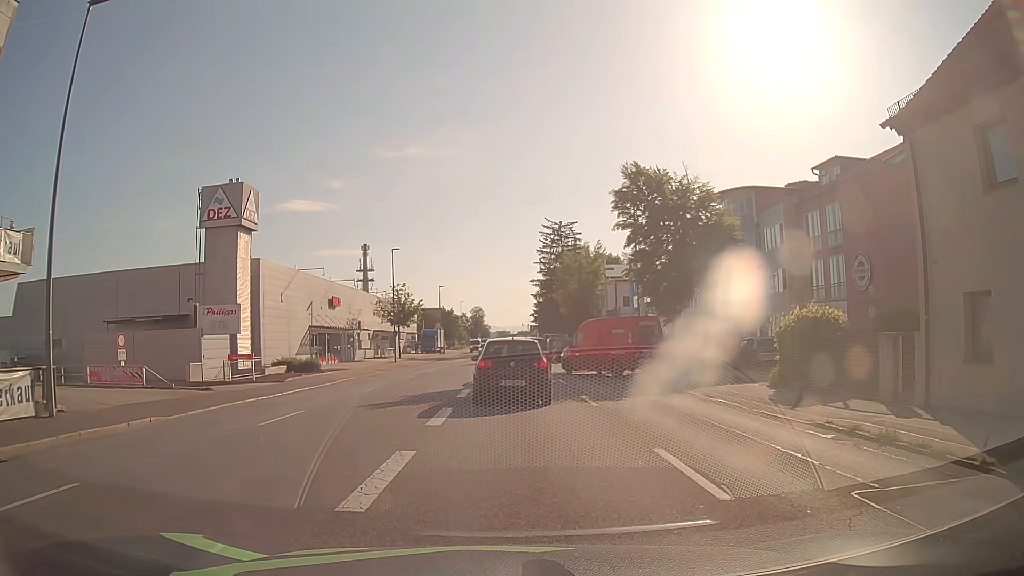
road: tertiary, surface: asphalt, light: Day
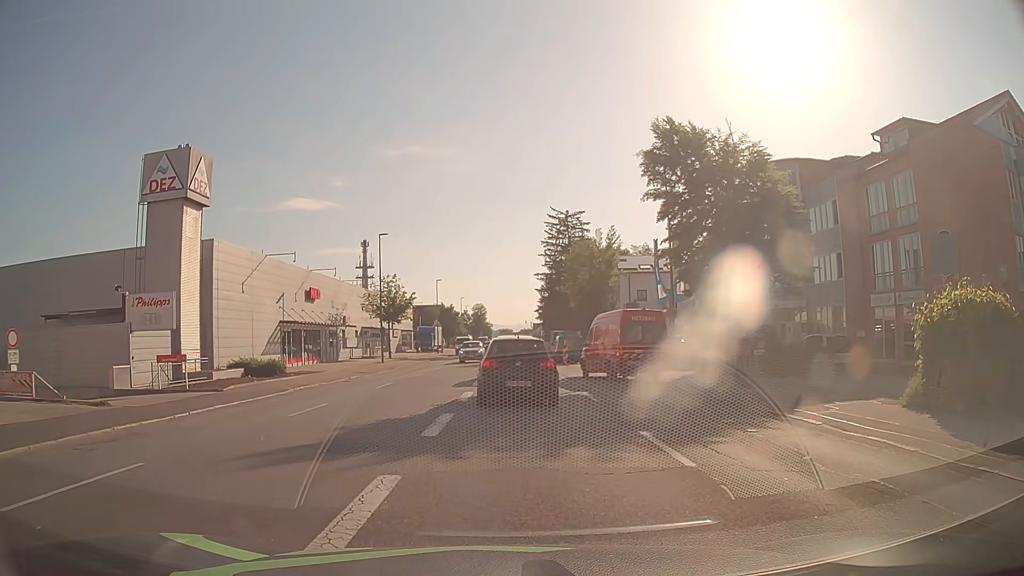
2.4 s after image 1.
(-0.1, +7.6) m; 0°
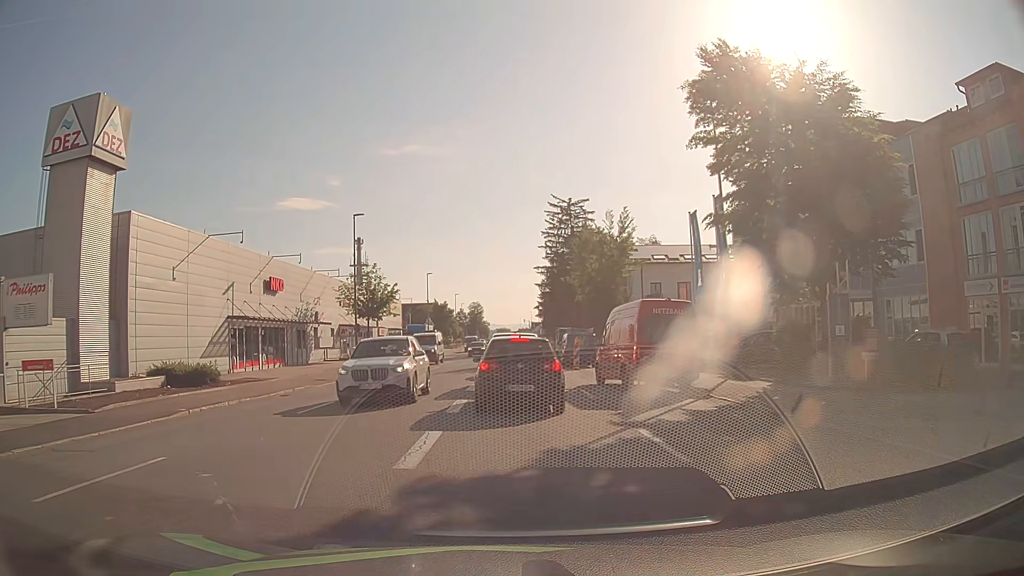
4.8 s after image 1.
(0.0, +8.5) m; 0°
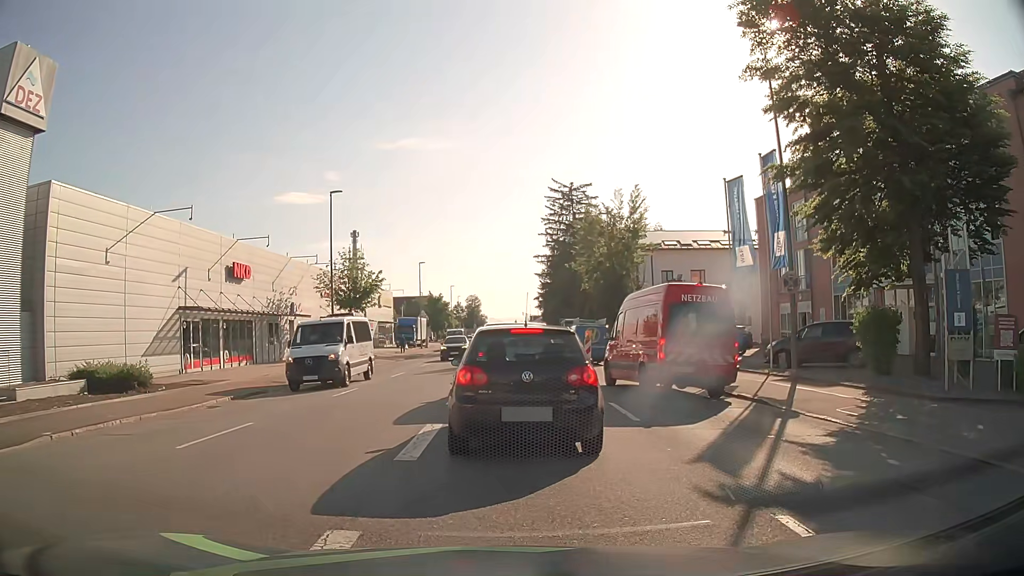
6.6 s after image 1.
(-0.1, +5.6) m; -1°
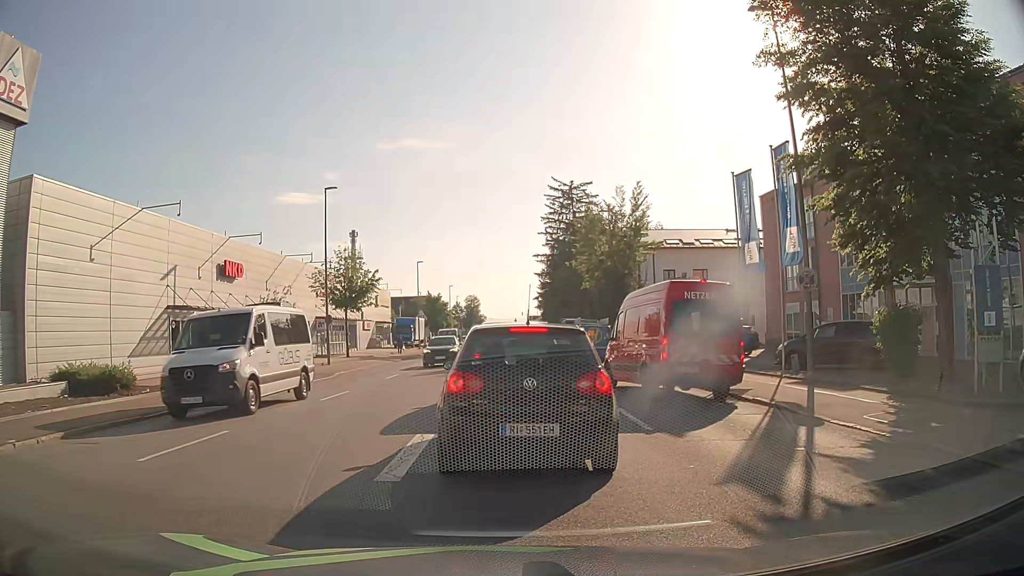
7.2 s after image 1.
(0.0, +1.0) m; +2°
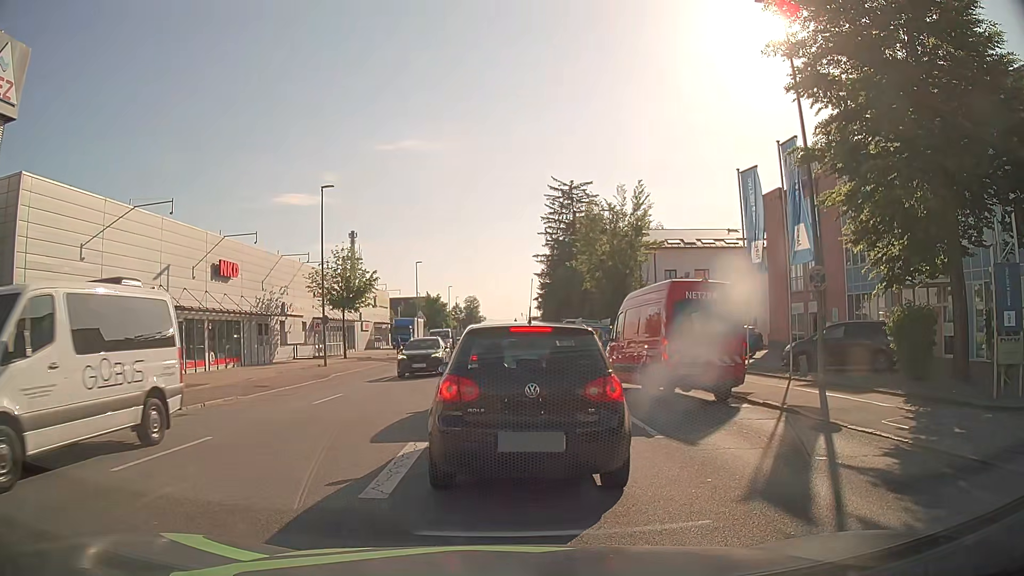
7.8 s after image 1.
(0.0, +0.6) m; 0°
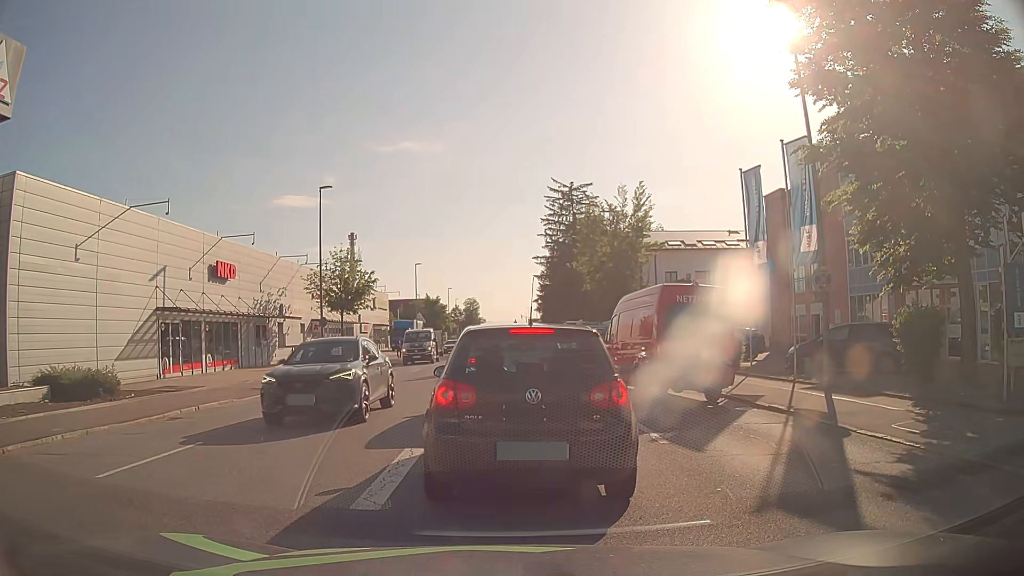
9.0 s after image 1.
(0.0, +0.4) m; 0°
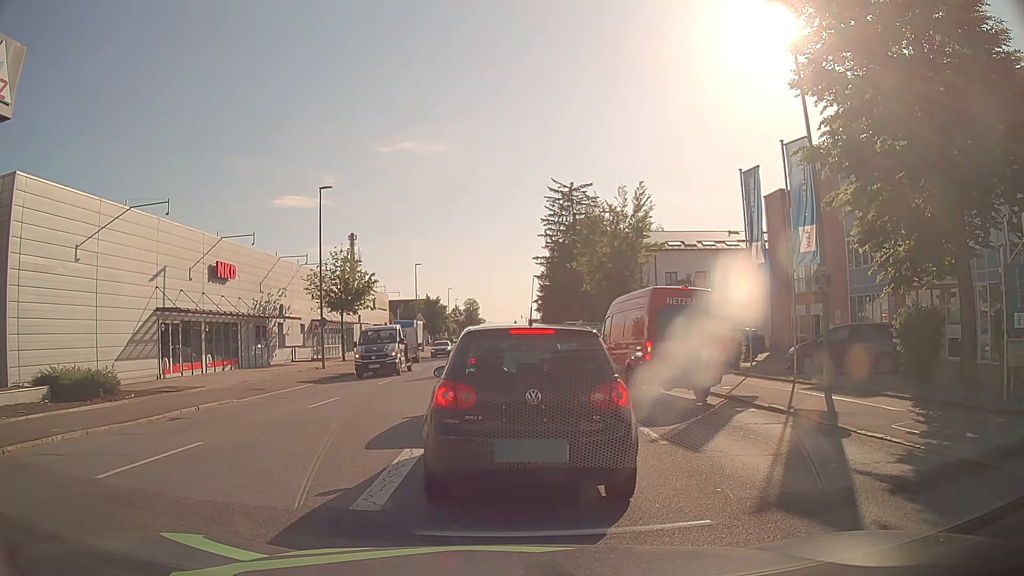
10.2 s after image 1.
(0.0, 0.0) m; 0°
(0, +10) (0, +20) (0, +30) (-1, +40) (-1, +50) (-1, +60) (-2, +70) (-2, +80) (-2, +90) (-2, +100) m
